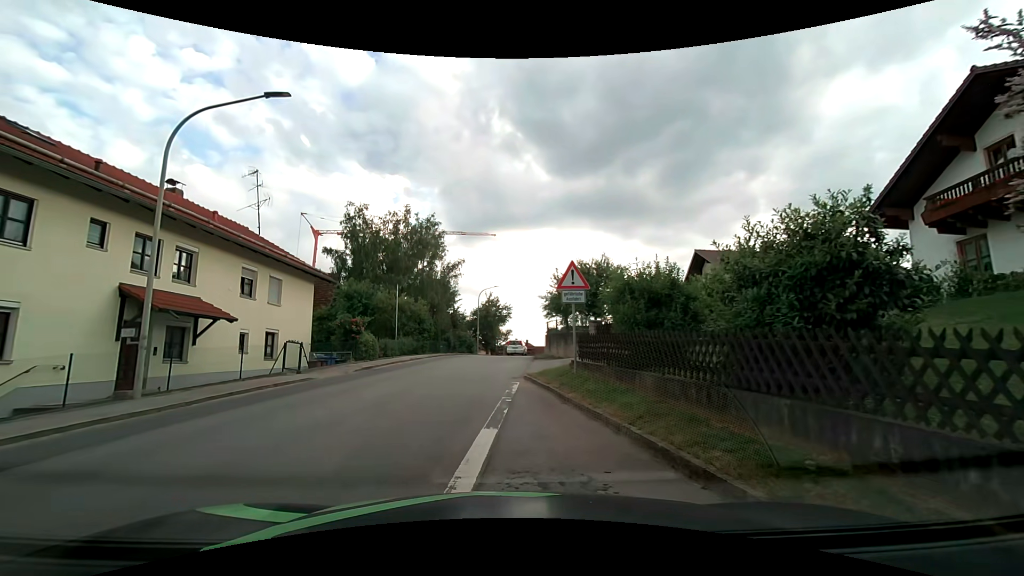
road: tertiary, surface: asphalt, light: Day
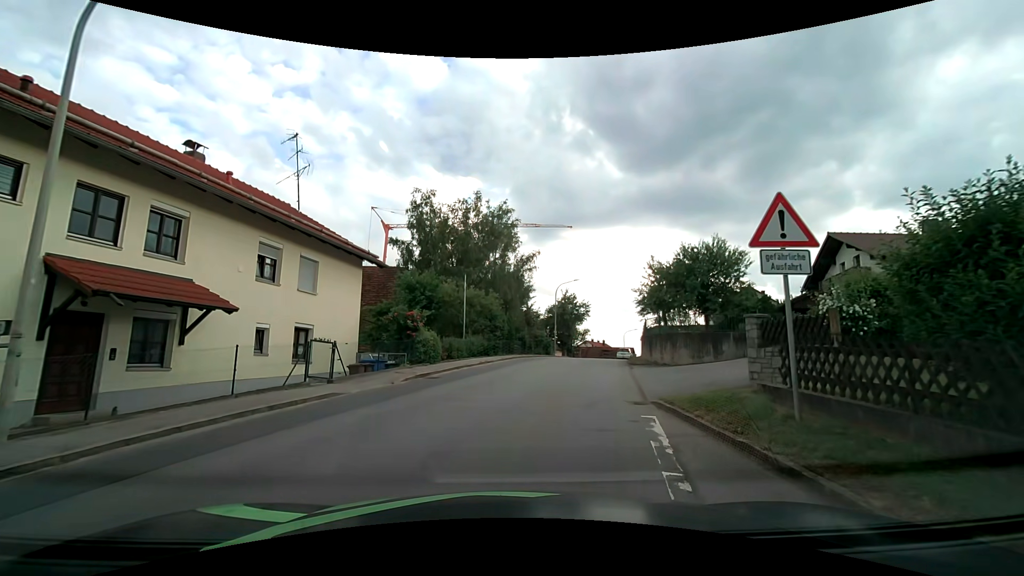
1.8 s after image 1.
(-0.7, +6.2) m; -7°
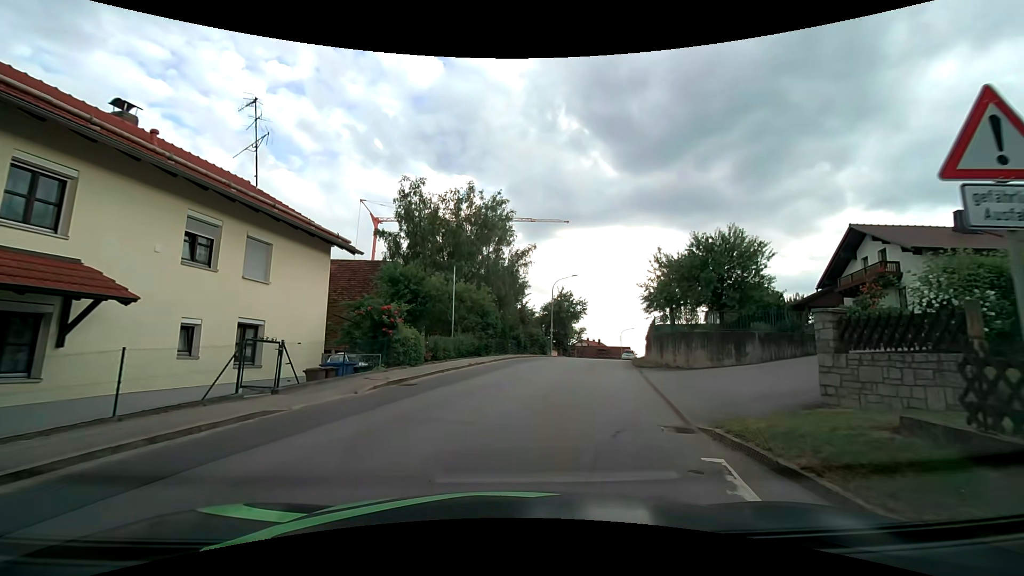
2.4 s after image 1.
(-0.1, +3.1) m; -1°
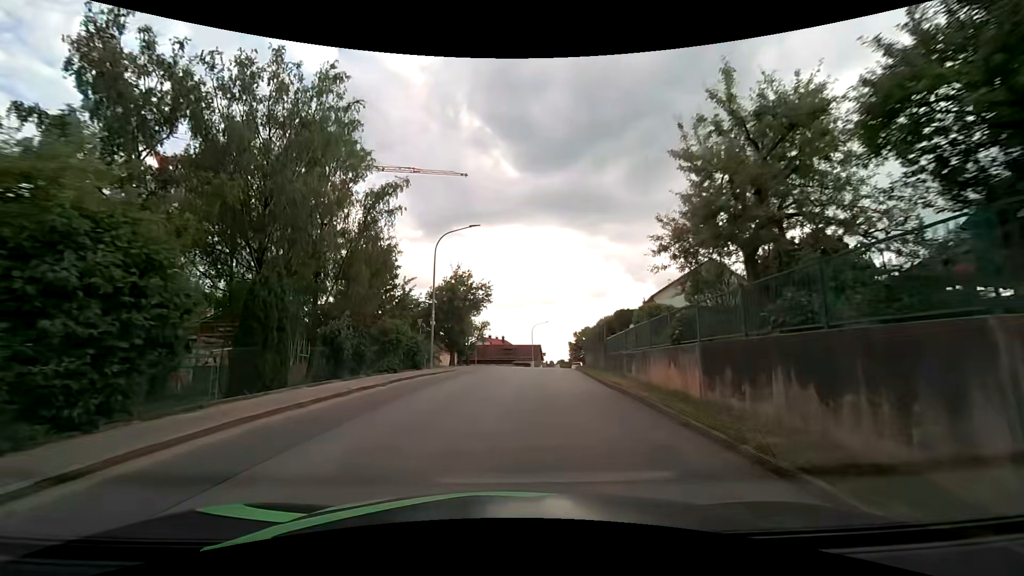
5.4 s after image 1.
(+2.8, +23.0) m; +11°
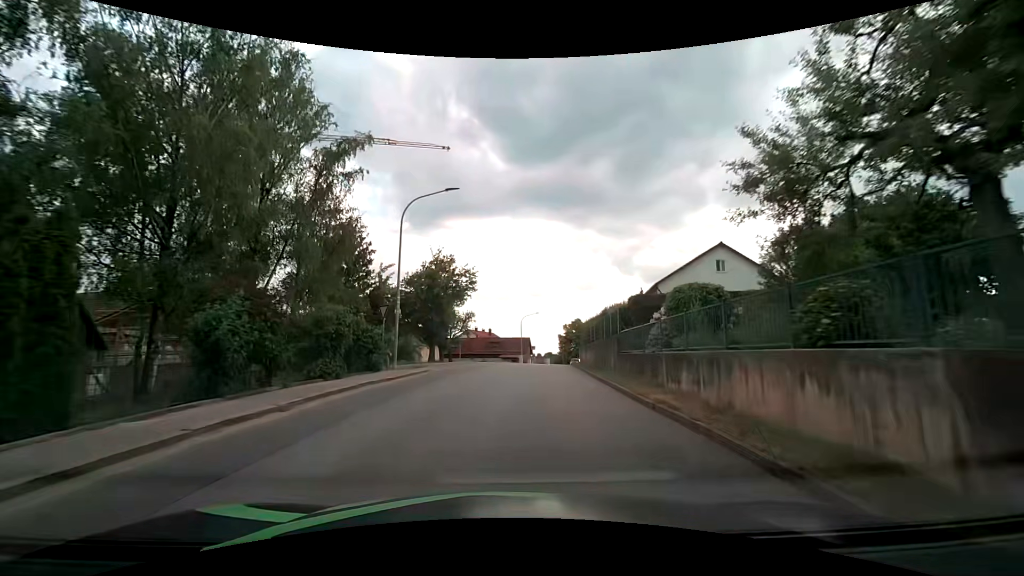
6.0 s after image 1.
(+0.1, +6.0) m; +1°
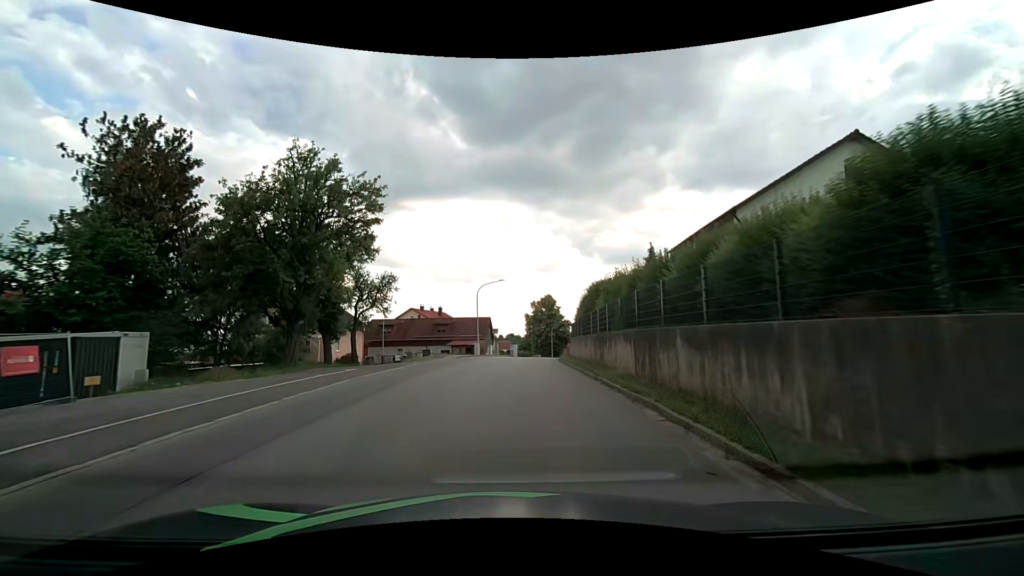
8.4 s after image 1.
(+1.2, +23.5) m; +5°
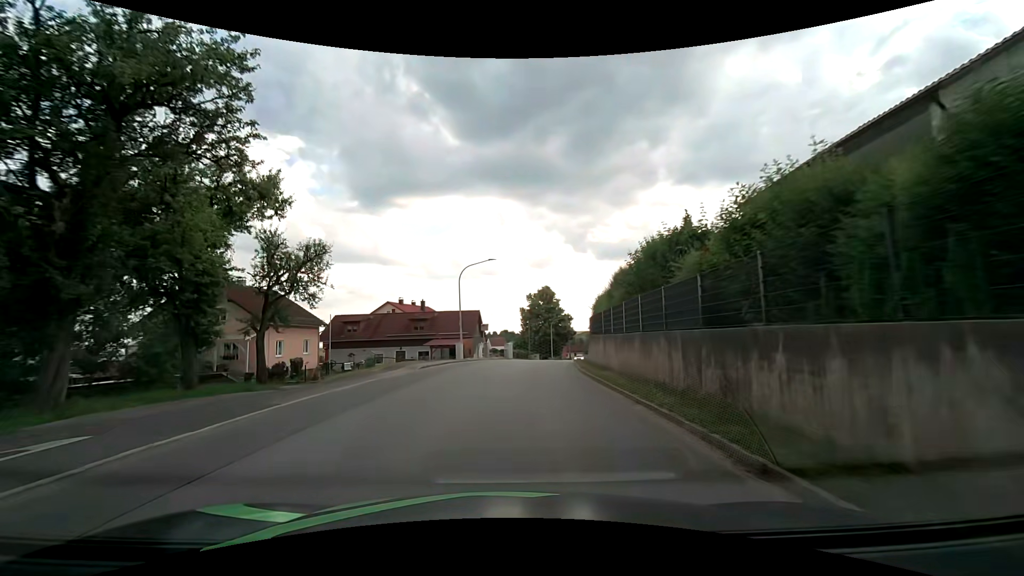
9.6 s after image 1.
(+0.1, +12.2) m; +1°
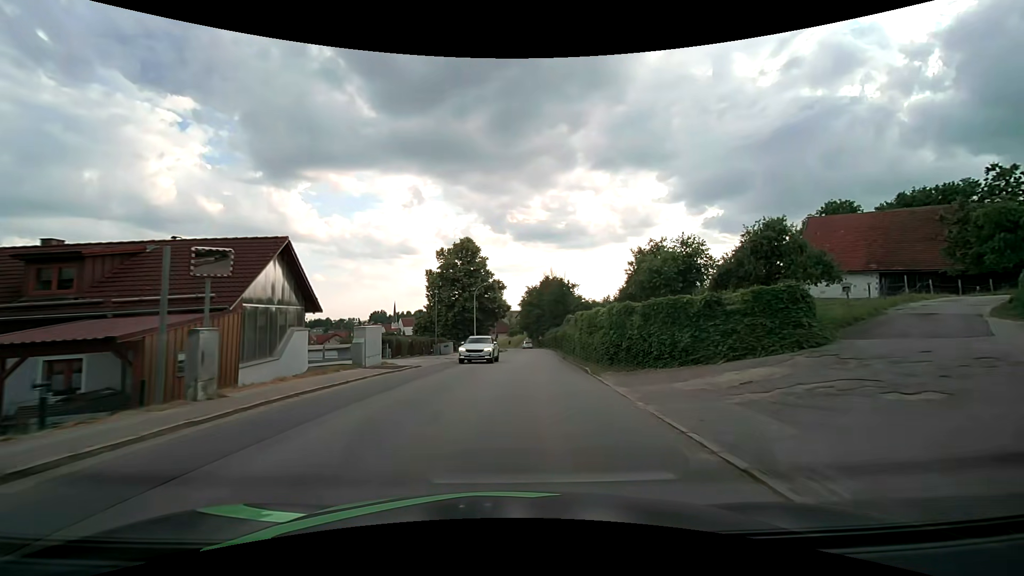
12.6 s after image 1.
(+2.1, +34.5) m; +9°
